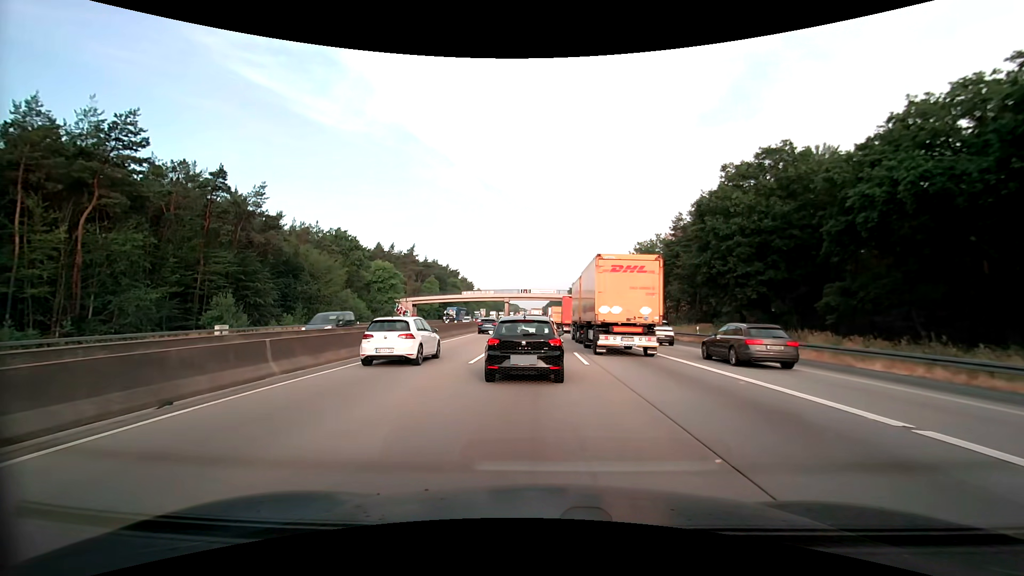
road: motorway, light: Day
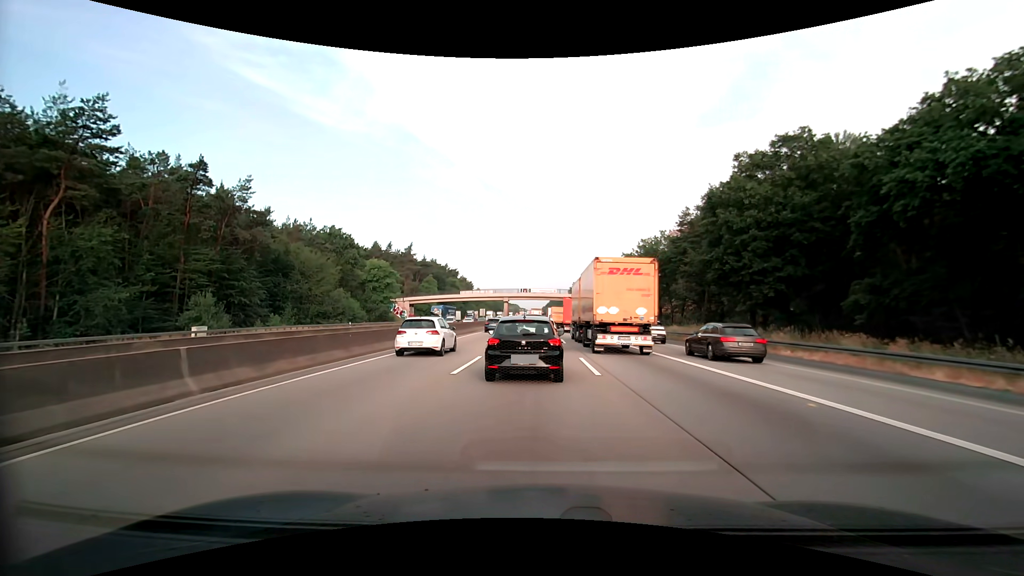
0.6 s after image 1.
(0.0, +3.1) m; +1°
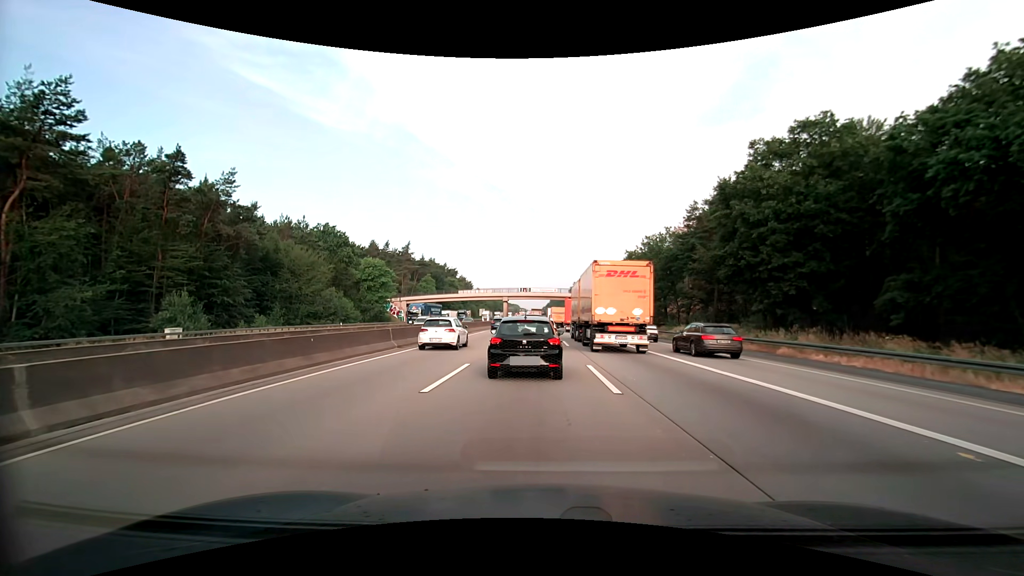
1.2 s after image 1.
(0.0, +3.2) m; 0°
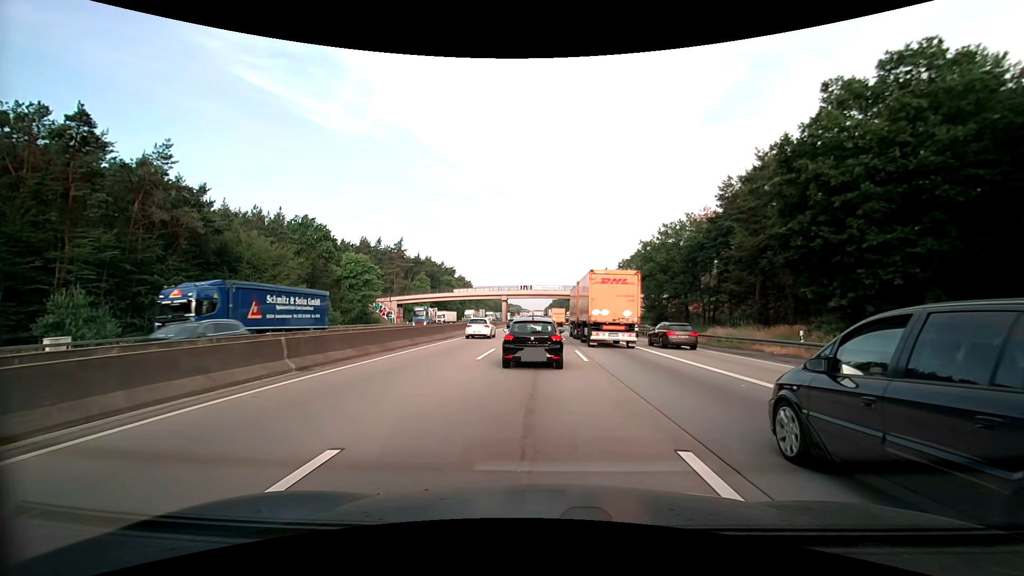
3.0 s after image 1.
(0.0, +10.2) m; 0°
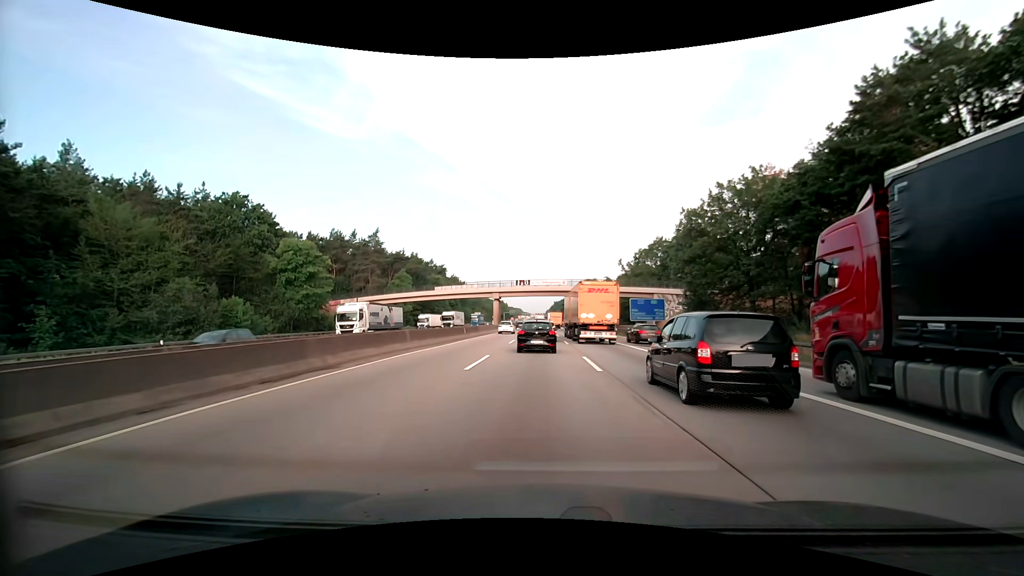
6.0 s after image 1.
(-0.1, +21.6) m; 0°
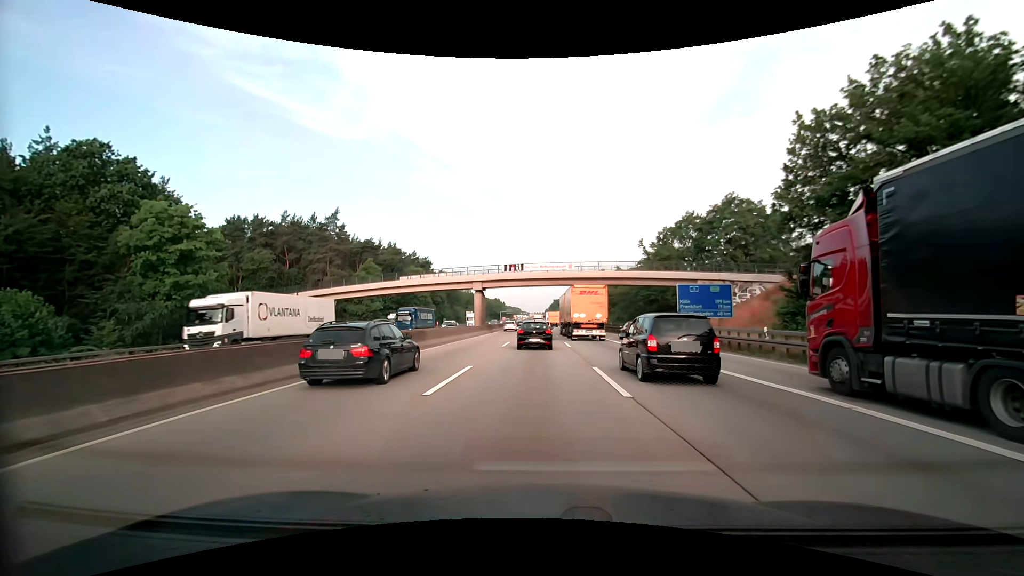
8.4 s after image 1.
(0.0, +23.1) m; 0°
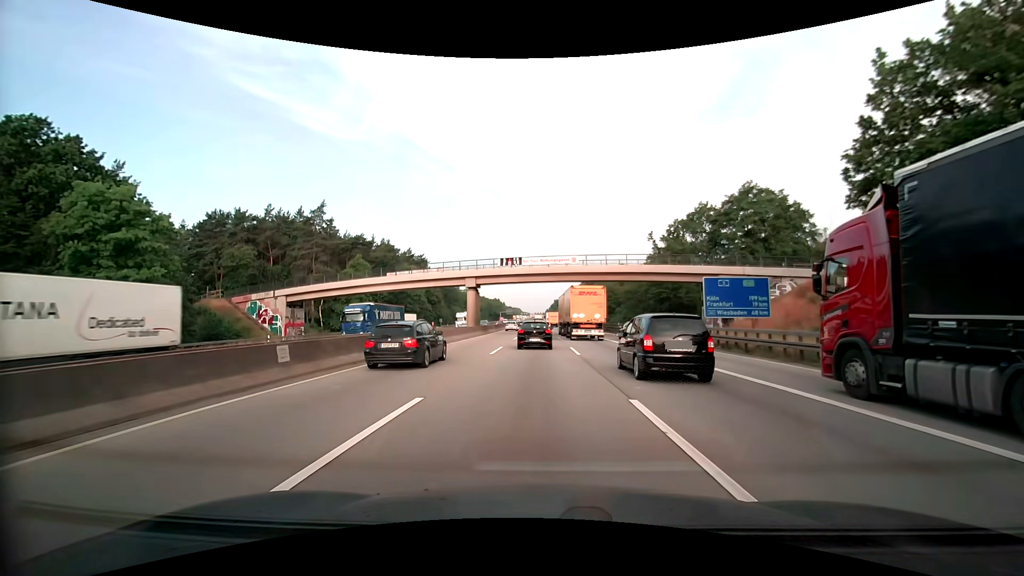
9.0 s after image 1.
(0.0, +6.5) m; 0°
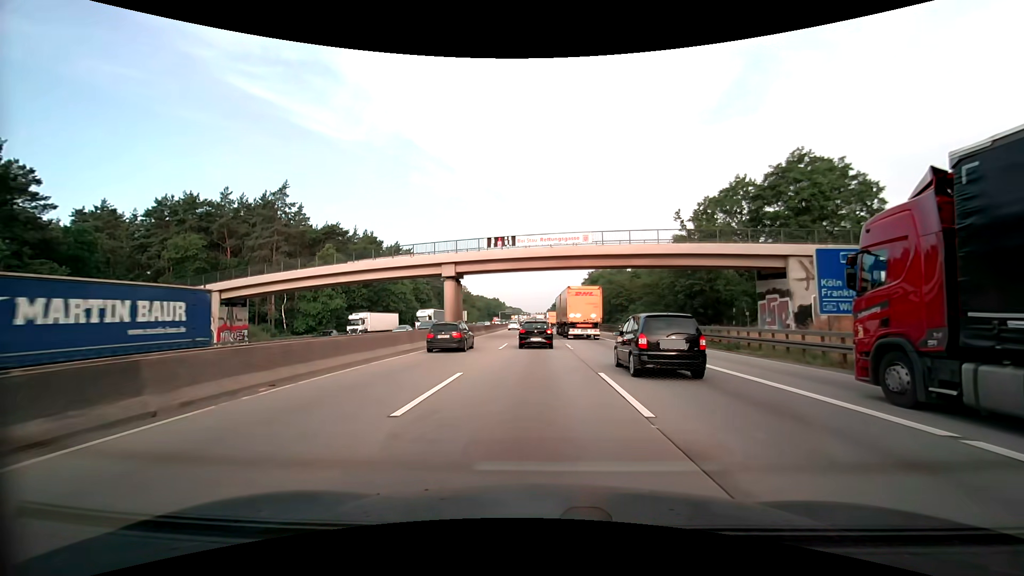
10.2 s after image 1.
(0.0, +13.9) m; 0°
(0, +10) (0, +20) (0, +30) (0, +40) (0, +50) (0, +60) (0, +70) (-1, +80) (-1, +90) (-1, +100) m
